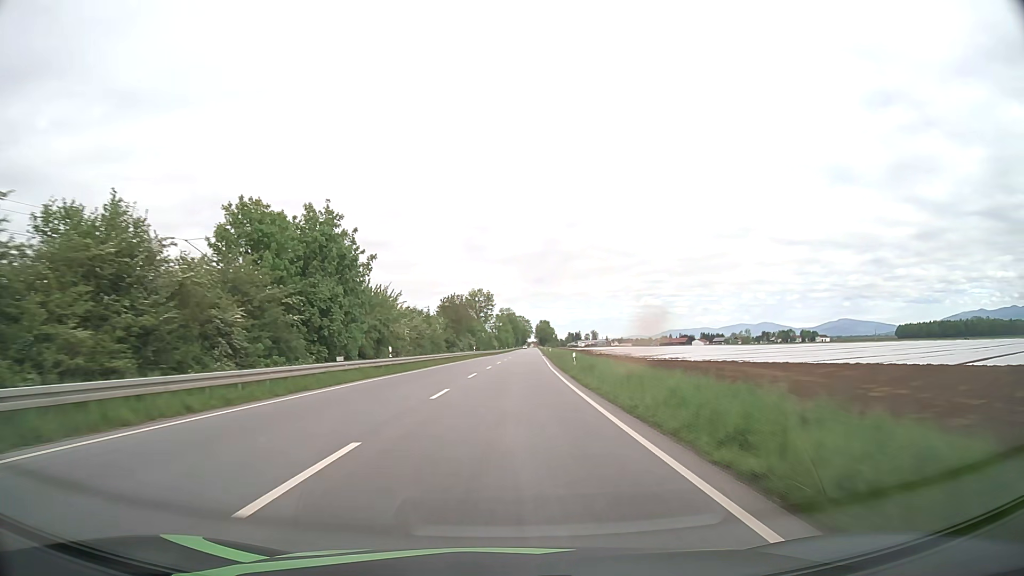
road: primary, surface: asphalt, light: Day
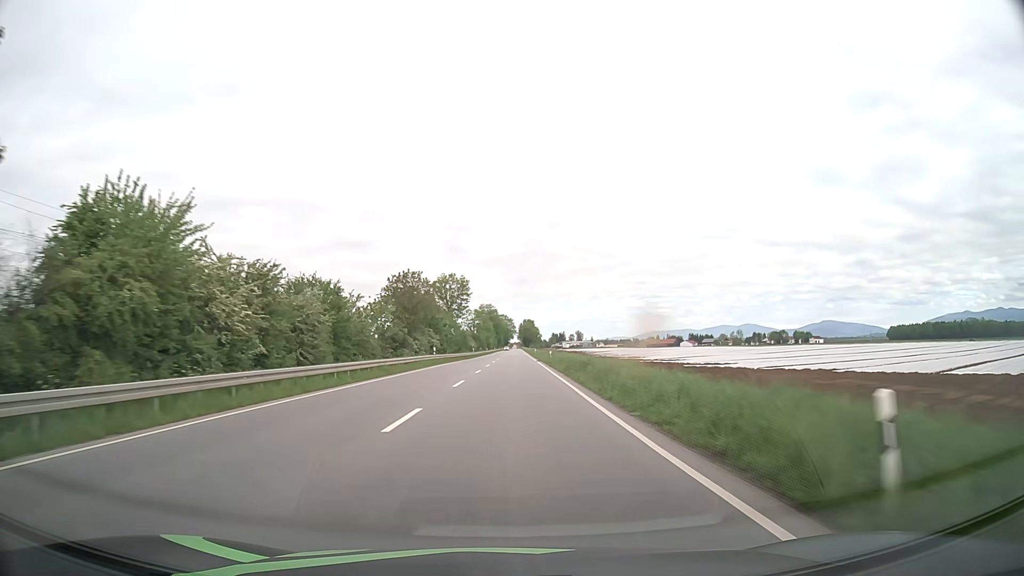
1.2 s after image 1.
(+0.5, +30.6) m; +2°
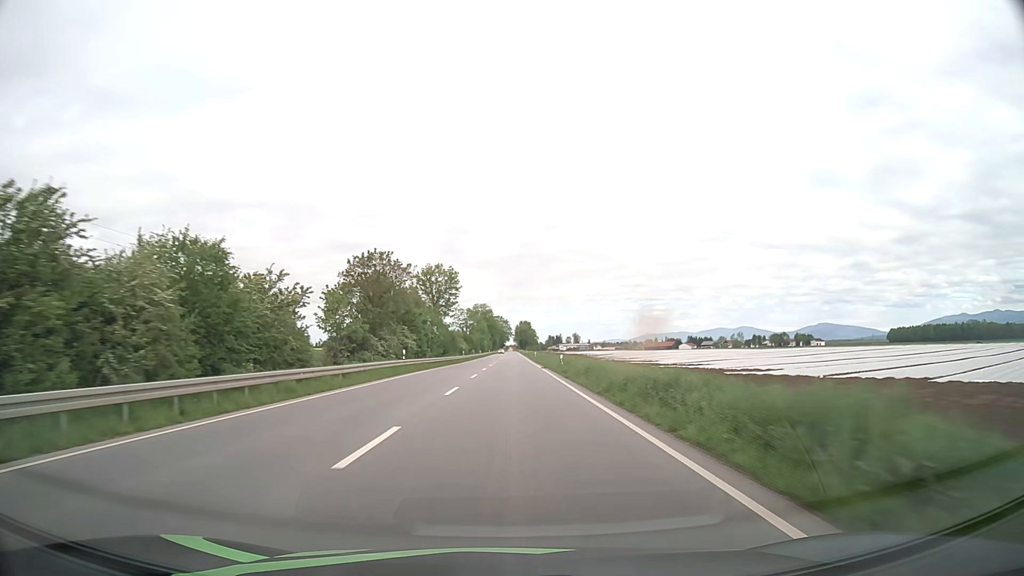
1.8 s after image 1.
(0.0, +15.3) m; 0°
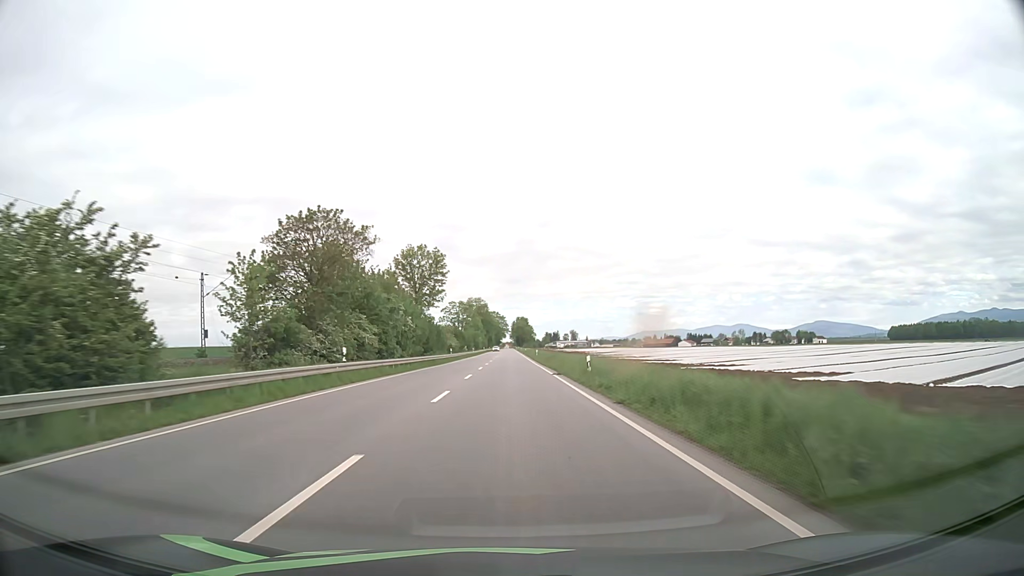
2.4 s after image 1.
(0.0, +15.3) m; 0°
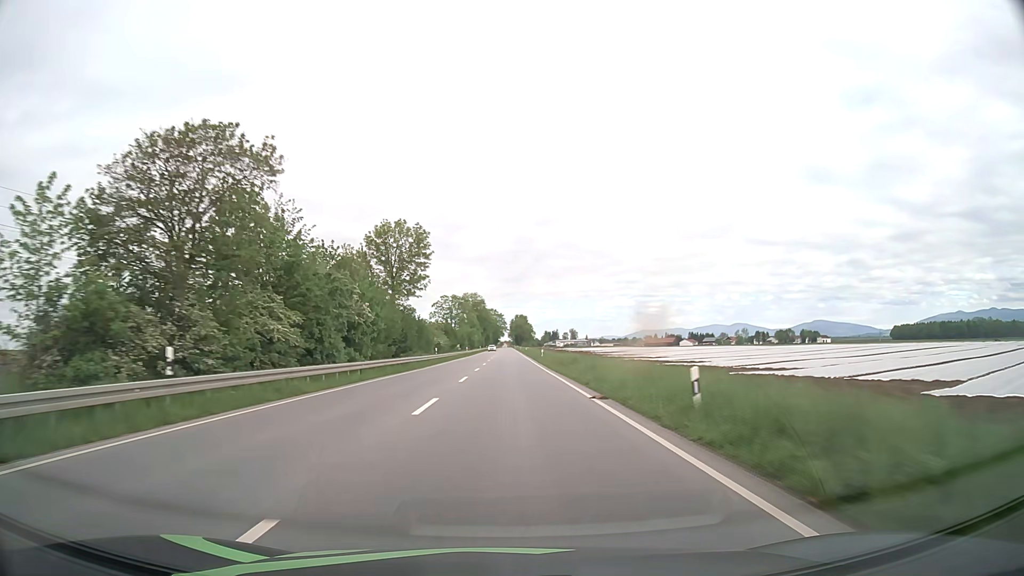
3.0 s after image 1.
(0.0, +15.2) m; 0°
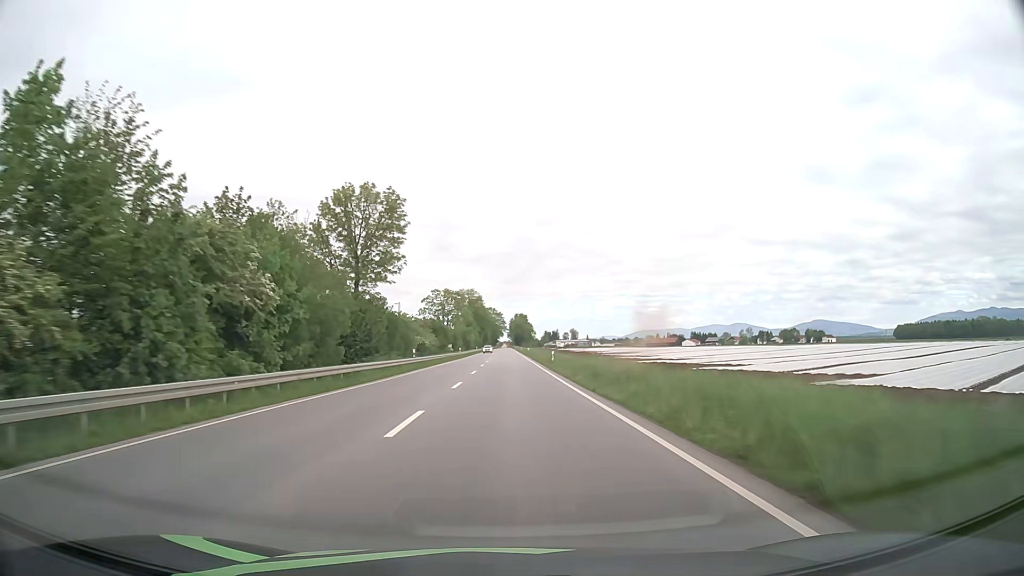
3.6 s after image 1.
(0.0, +15.2) m; 0°
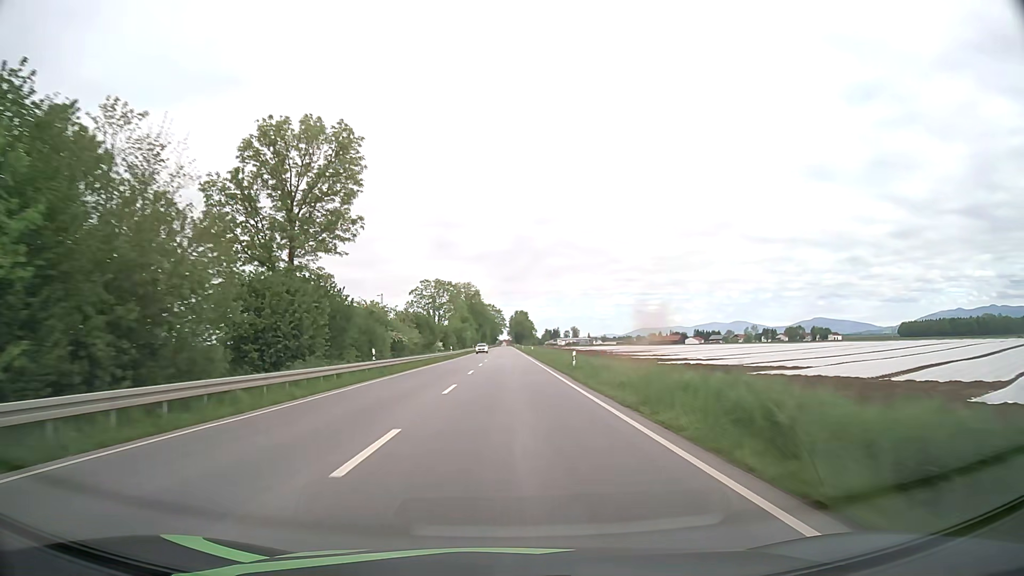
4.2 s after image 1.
(0.0, +15.1) m; 0°
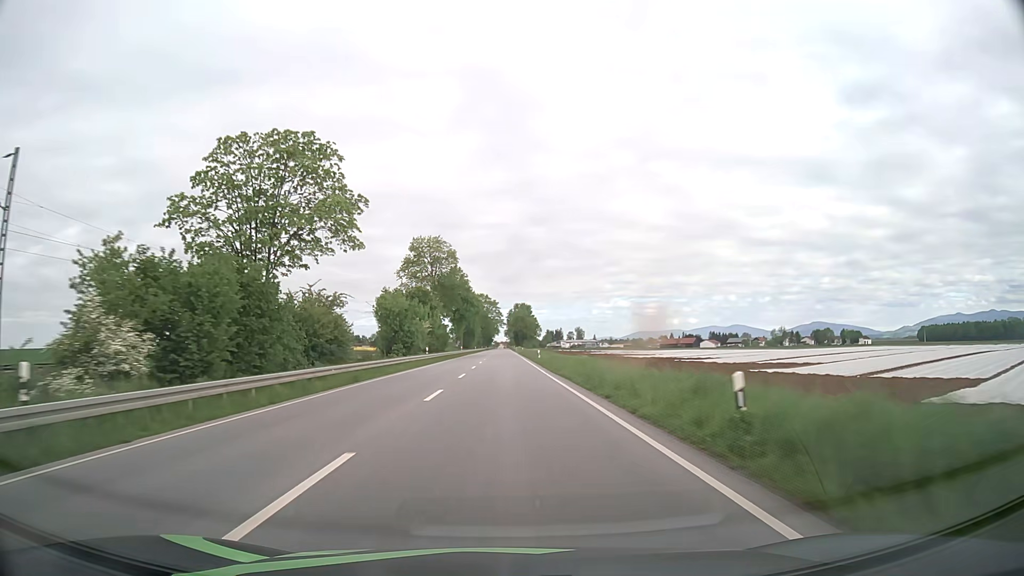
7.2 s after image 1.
(0.0, +74.9) m; 0°
(0, +10) (0, +20) (0, +30) (0, +40) (0, +50) (0, +60) (0, +70) (0, +80) (0, +90) (0, +100) m
